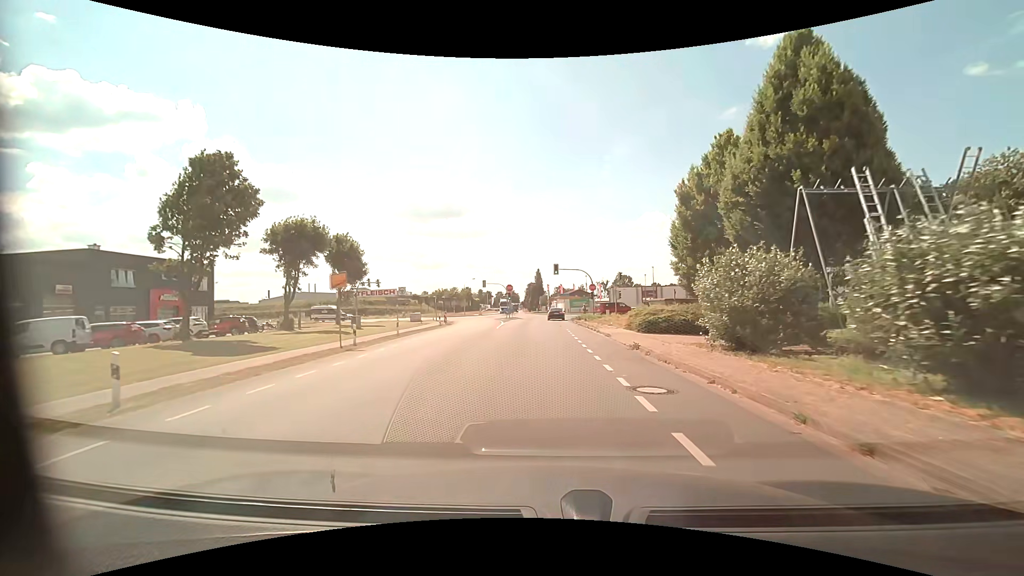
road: unclassified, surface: asphalt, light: Day
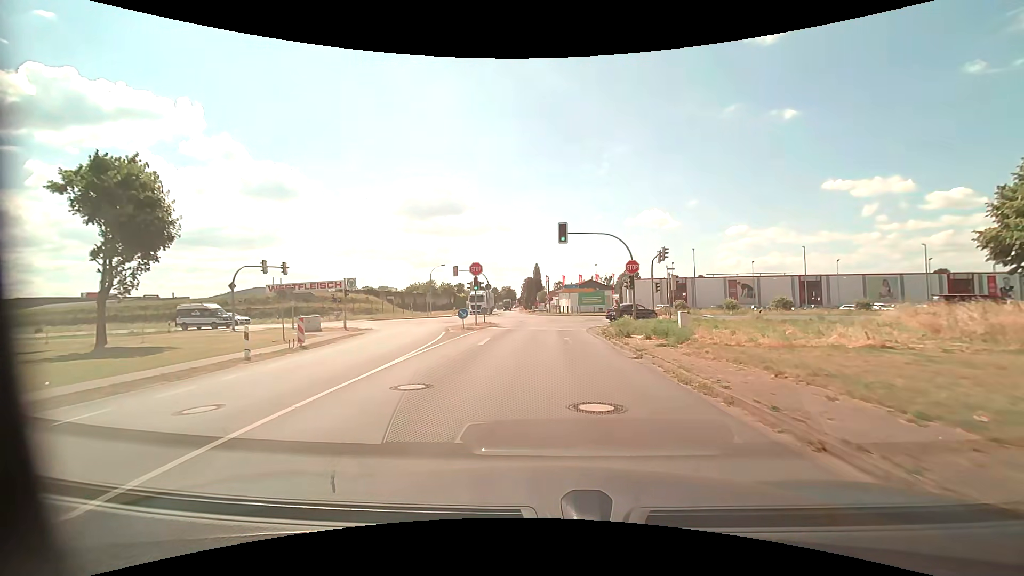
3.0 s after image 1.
(+0.2, +29.3) m; +1°
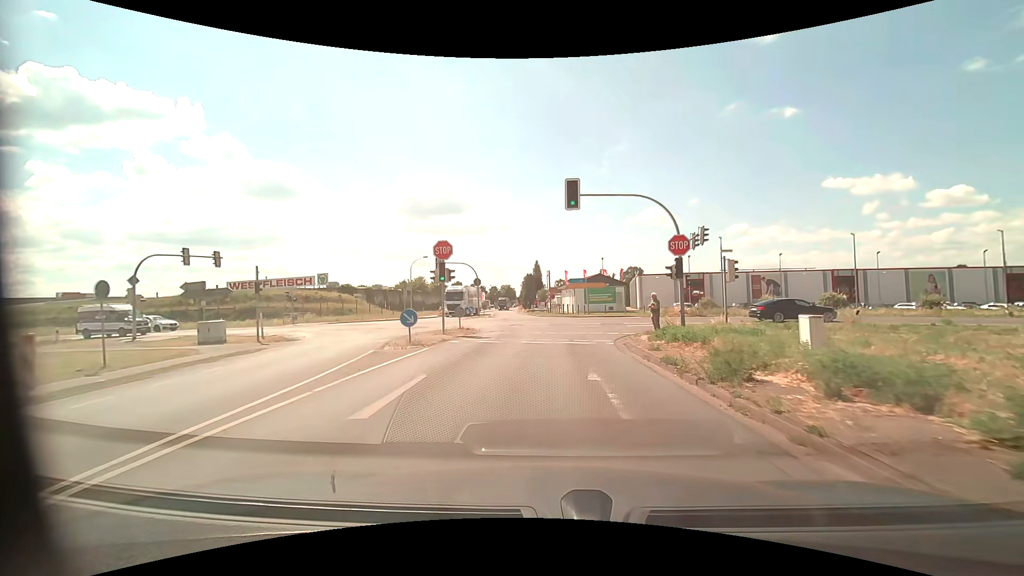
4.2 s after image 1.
(-0.1, +11.2) m; 0°
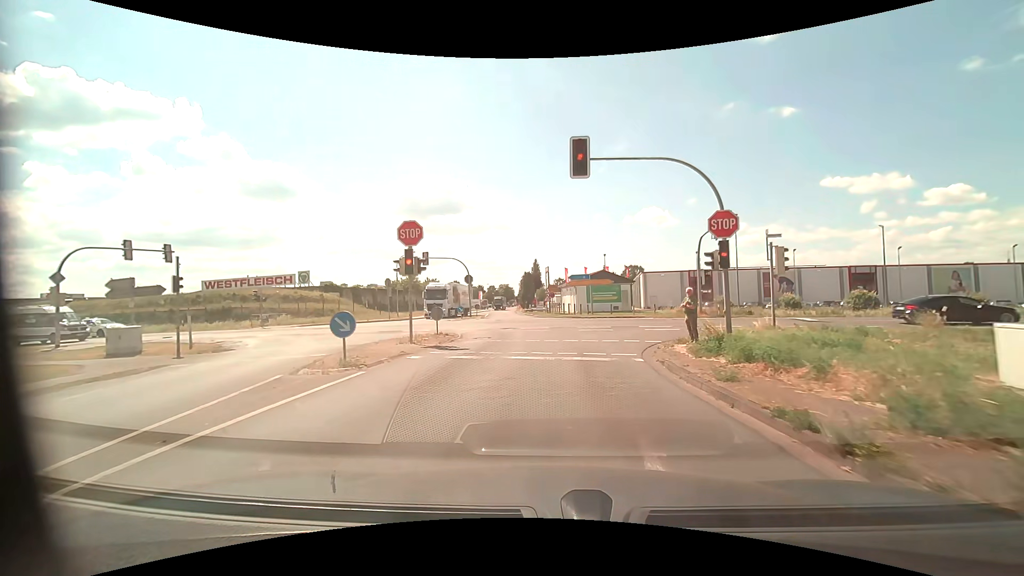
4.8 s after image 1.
(0.0, +5.4) m; 0°
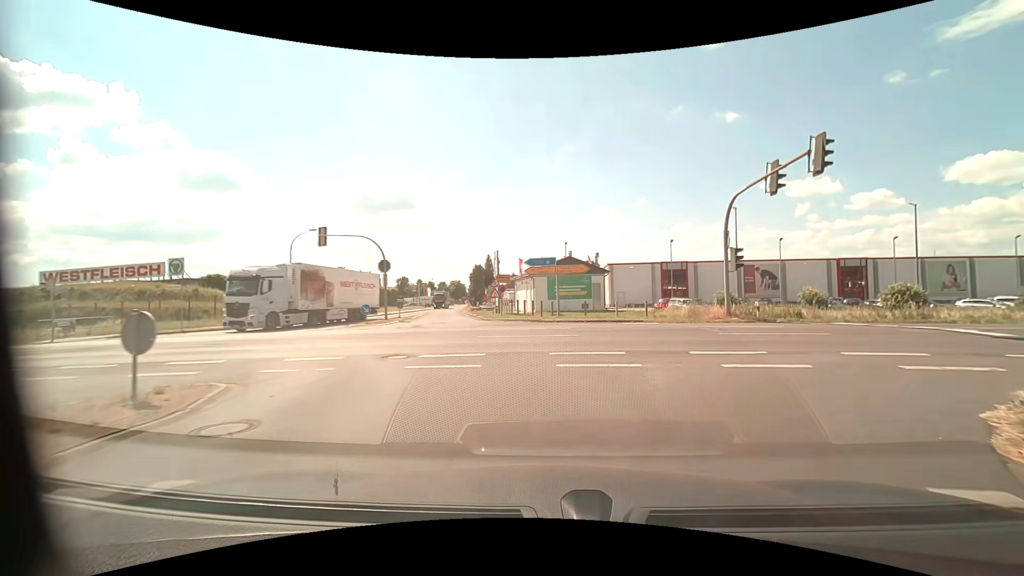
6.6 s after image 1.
(+0.3, +14.0) m; +4°
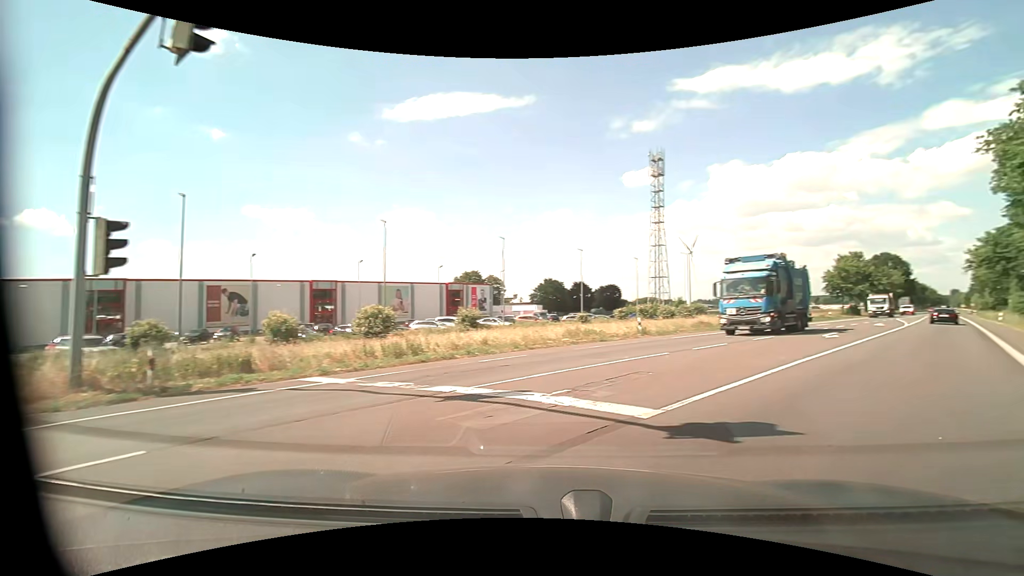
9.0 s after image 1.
(+5.0, +12.8) m; +55°
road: primary
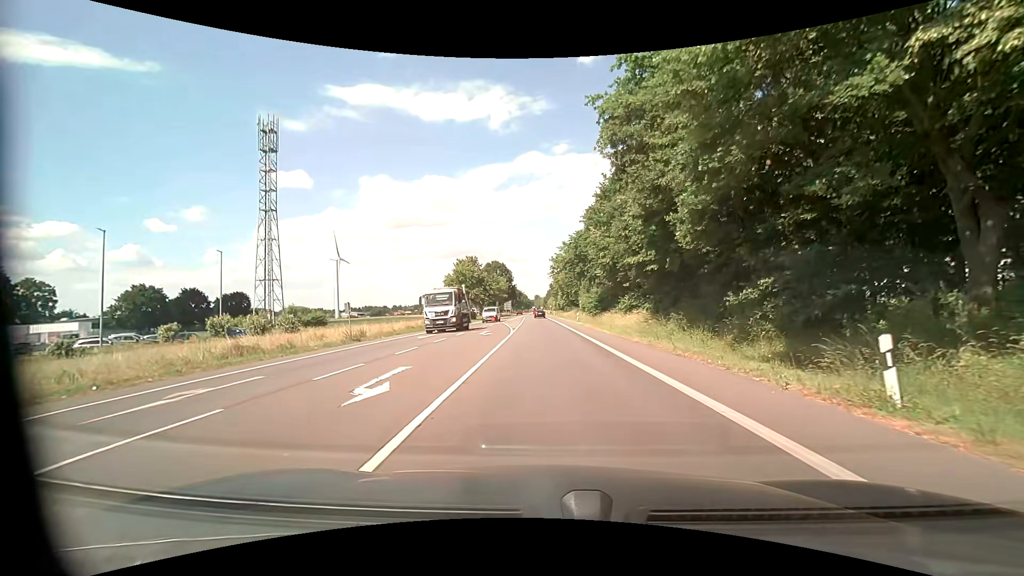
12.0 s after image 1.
(+8.6, +15.2) m; +39°
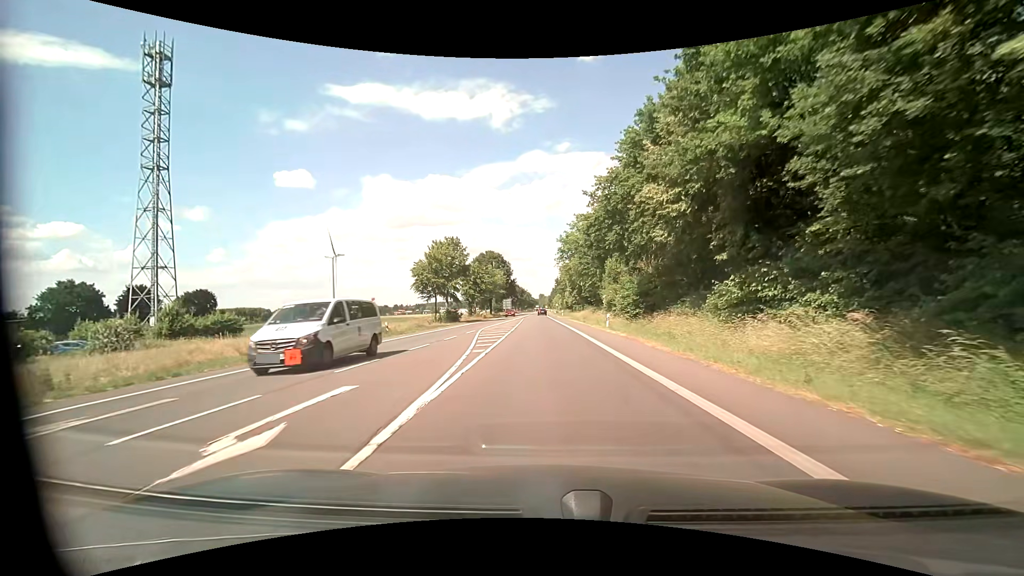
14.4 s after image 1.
(-0.3, +24.1) m; -1°
(0, +10) (0, +20) (0, +30) (0, +40) (0, +50) (0, +60) (0, +70) (0, +80) (0, +90) (0, +100) m
